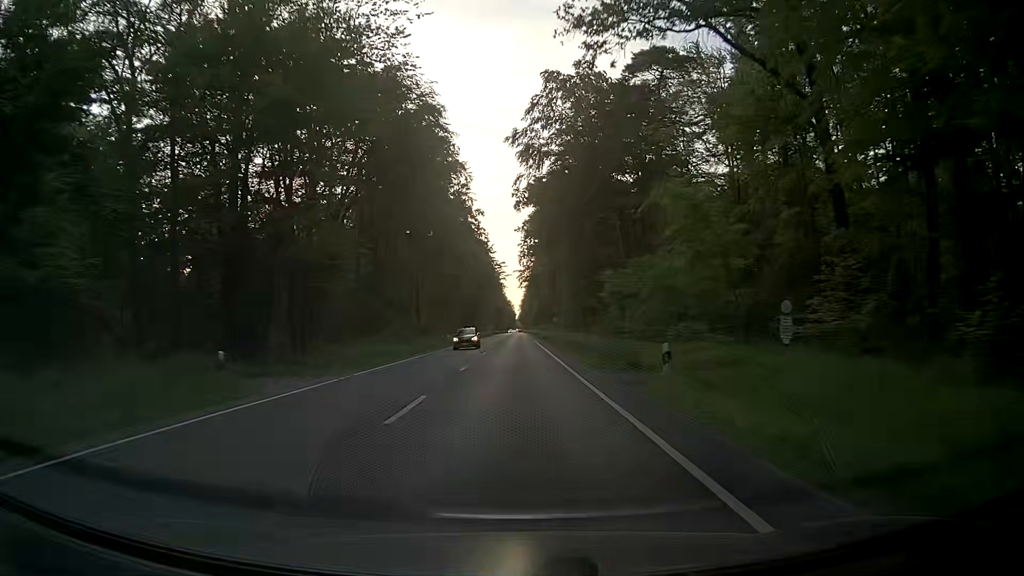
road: primary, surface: asphalt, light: Day
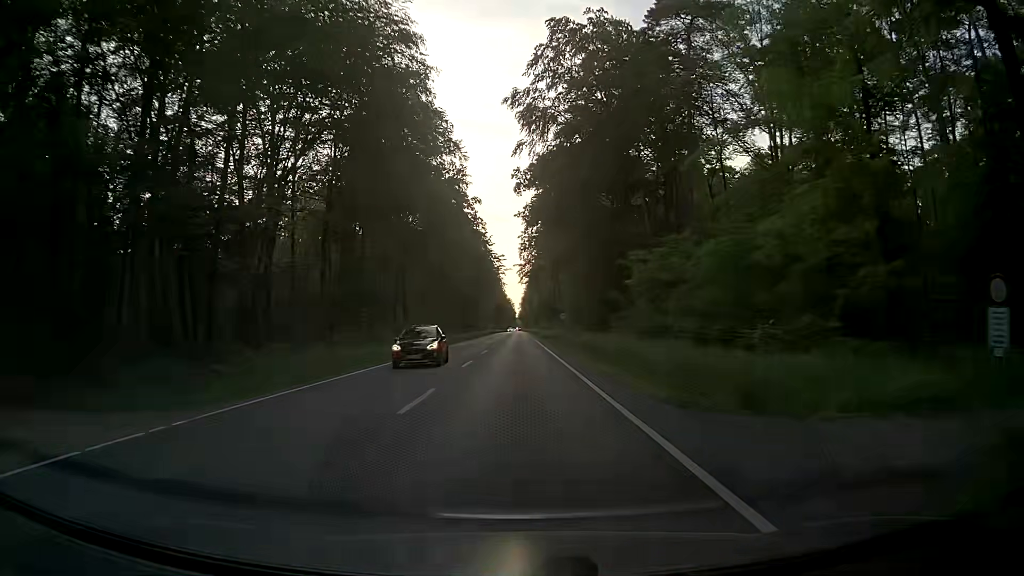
(+0.1, +11.3) m; 0°
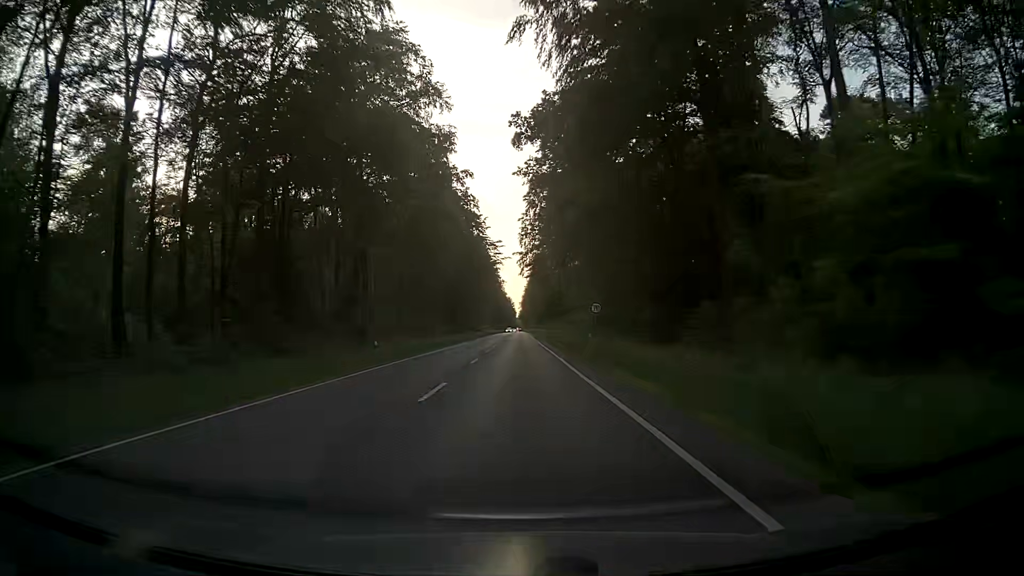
(+0.2, +22.5) m; +1°
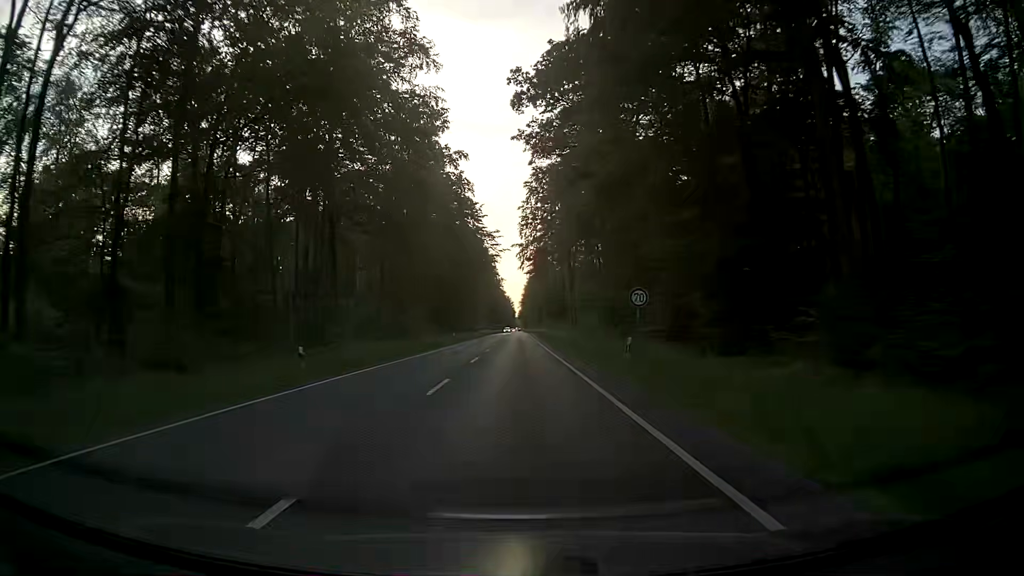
(0.0, +11.3) m; 0°
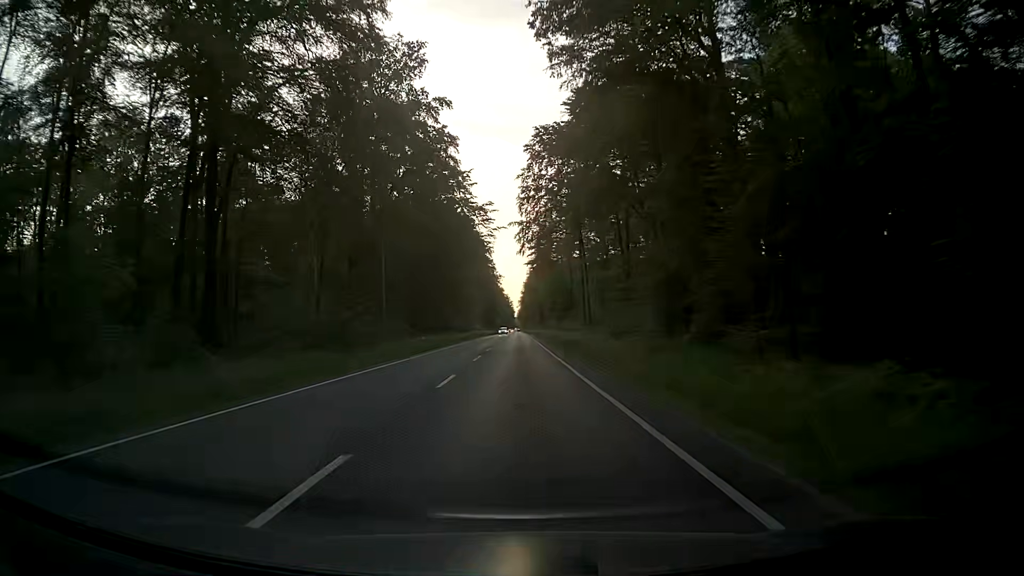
(0.0, +22.5) m; +1°
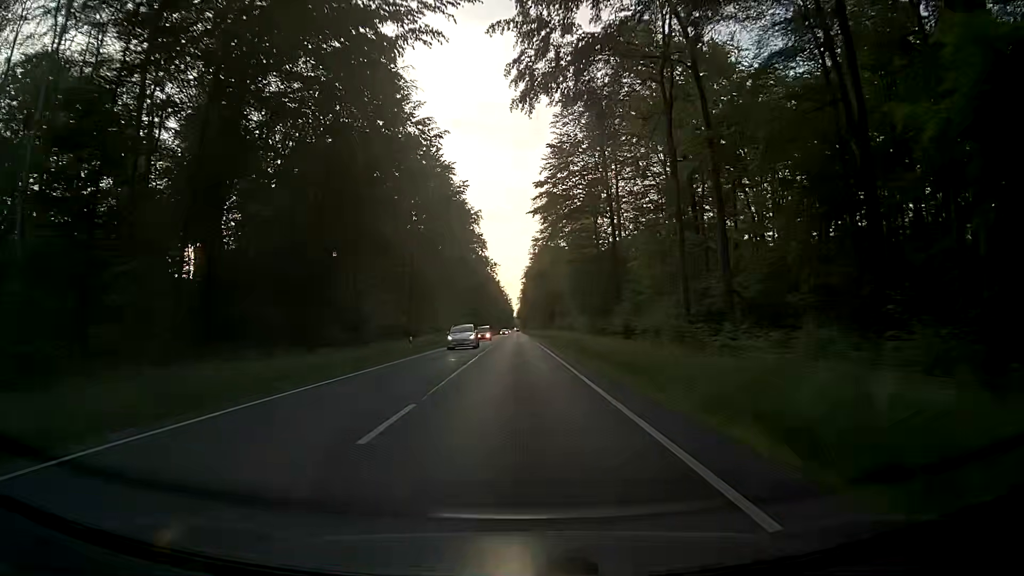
(-0.3, +56.4) m; 0°
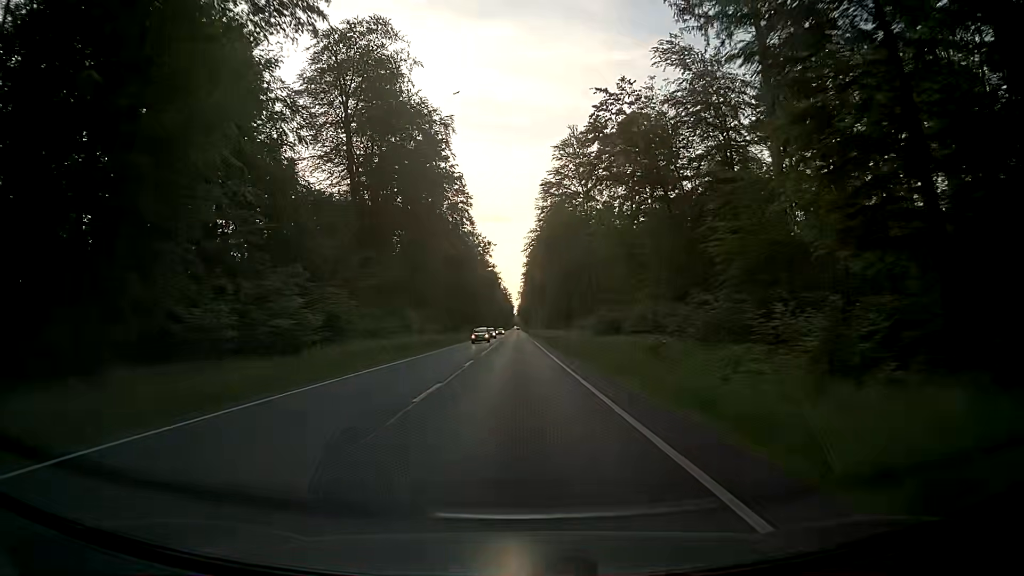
(0.0, +56.4) m; 0°
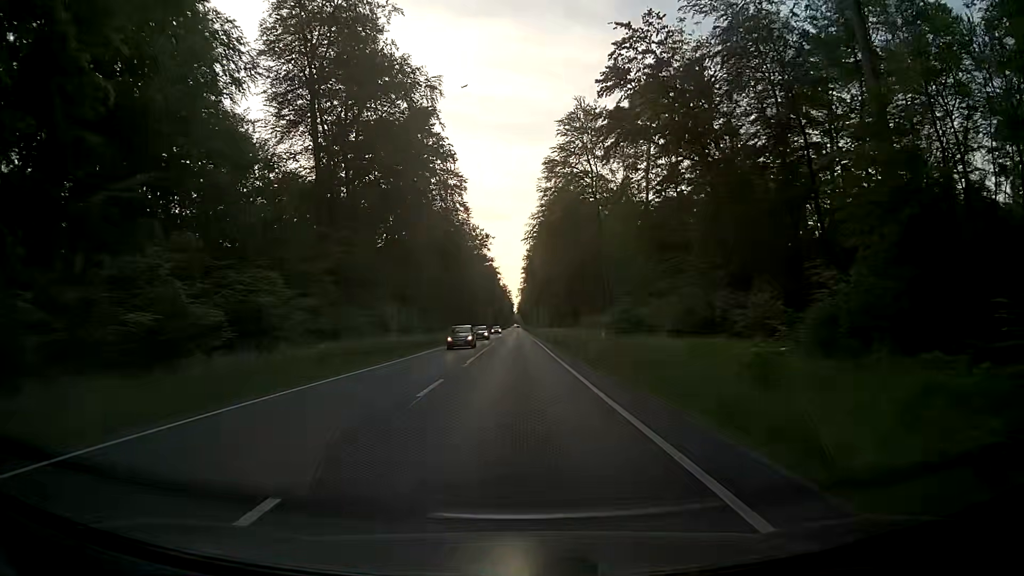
(0.0, +11.3) m; +1°
(0, +10) (0, +20) (0, +30) (0, +40) (-1, +50) (-1, +60) (-1, +70) (-1, +80) (-1, +90) (-1, +100) m
